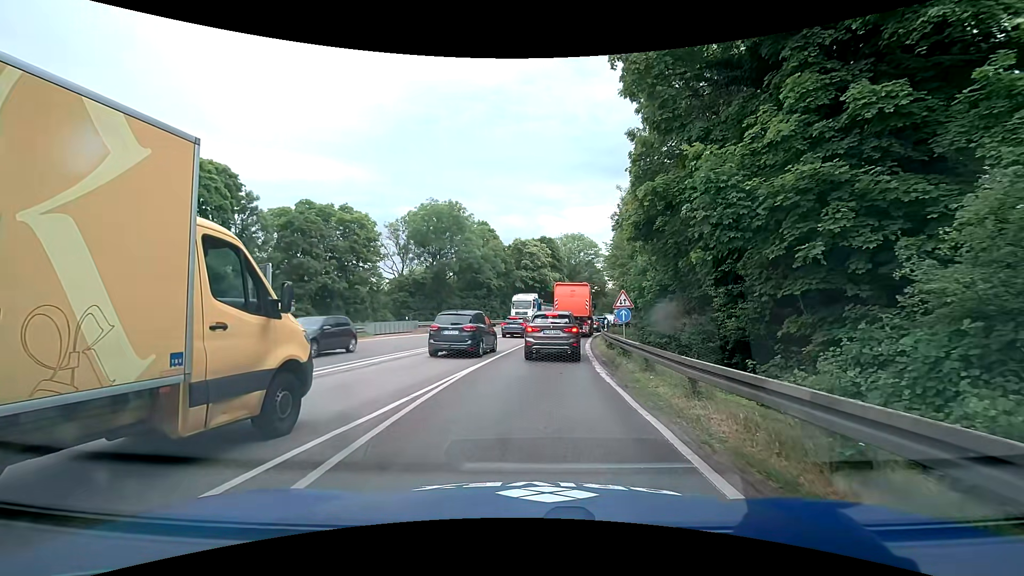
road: trunk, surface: asphalt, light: Day
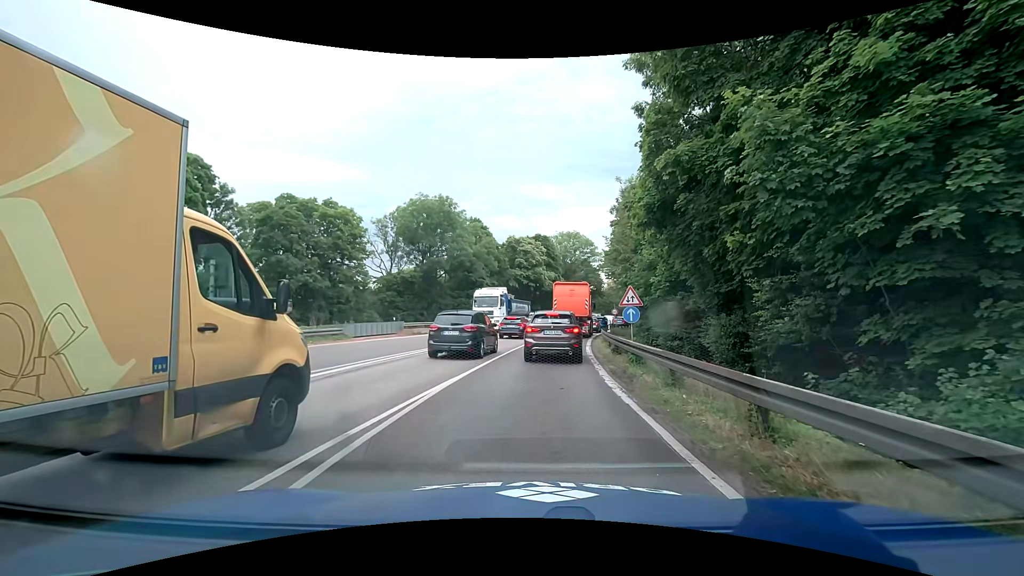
(0.0, +2.7) m; +1°
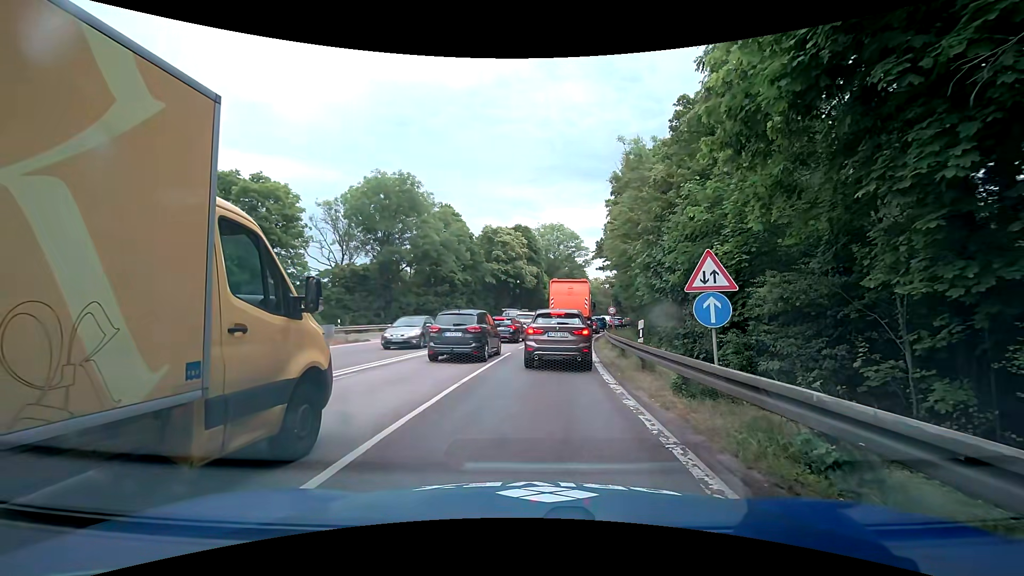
(0.0, +9.5) m; 0°
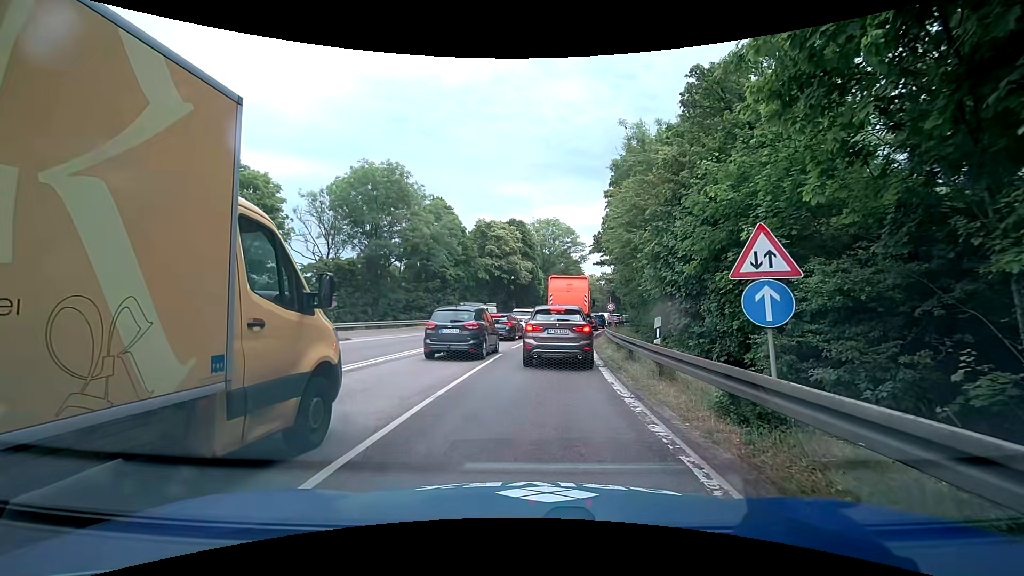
(+0.1, +2.1) m; +2°
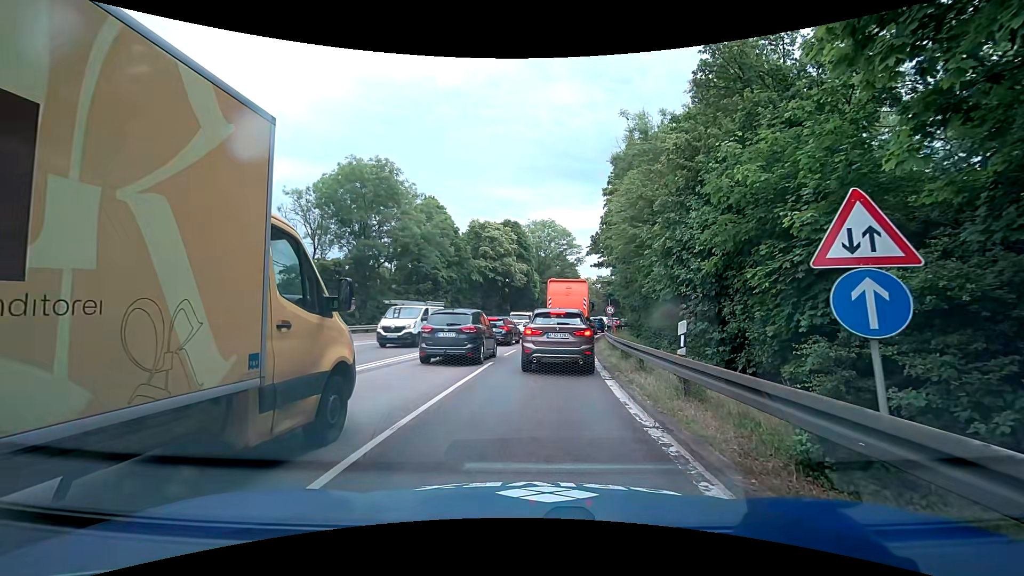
(0.0, +2.0) m; 0°
